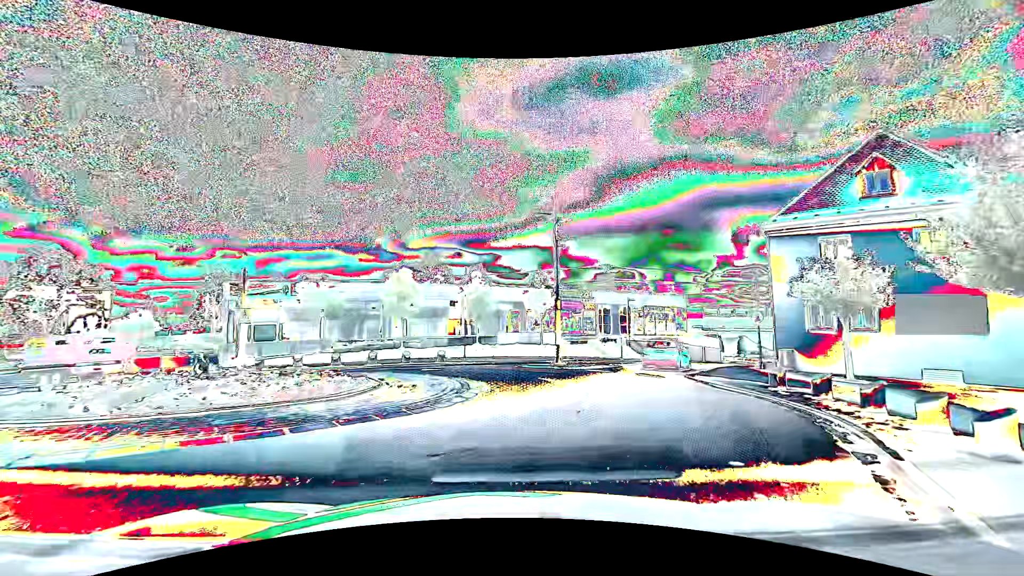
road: primary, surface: asphalt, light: Day
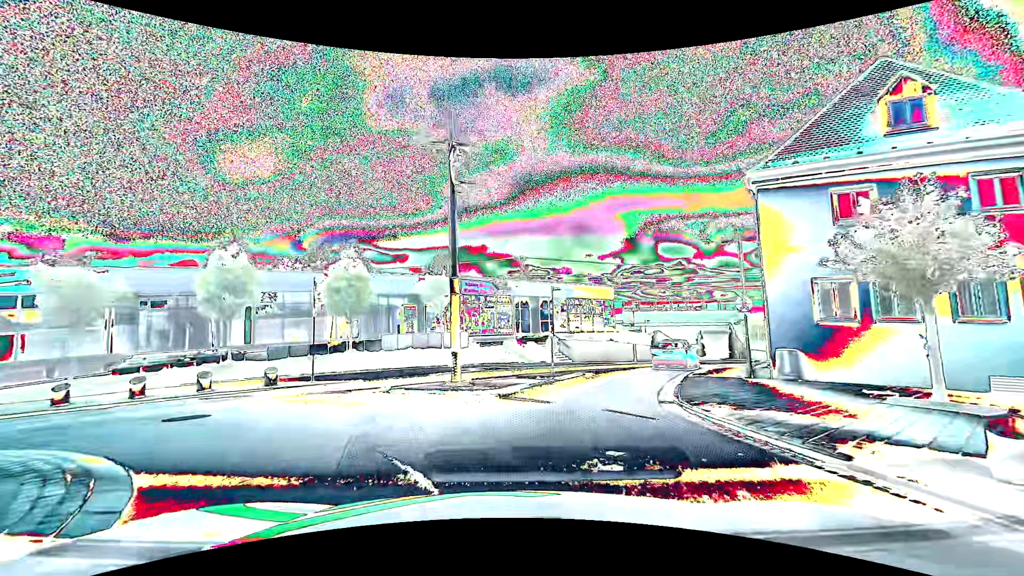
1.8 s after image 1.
(+1.2, +9.2) m; +10°
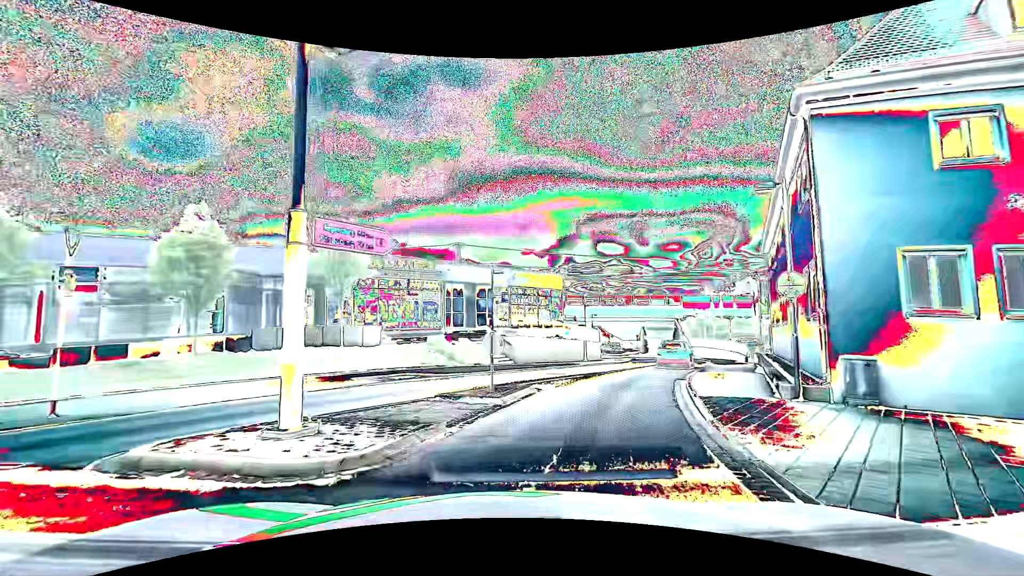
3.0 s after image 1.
(+0.4, +7.3) m; +7°
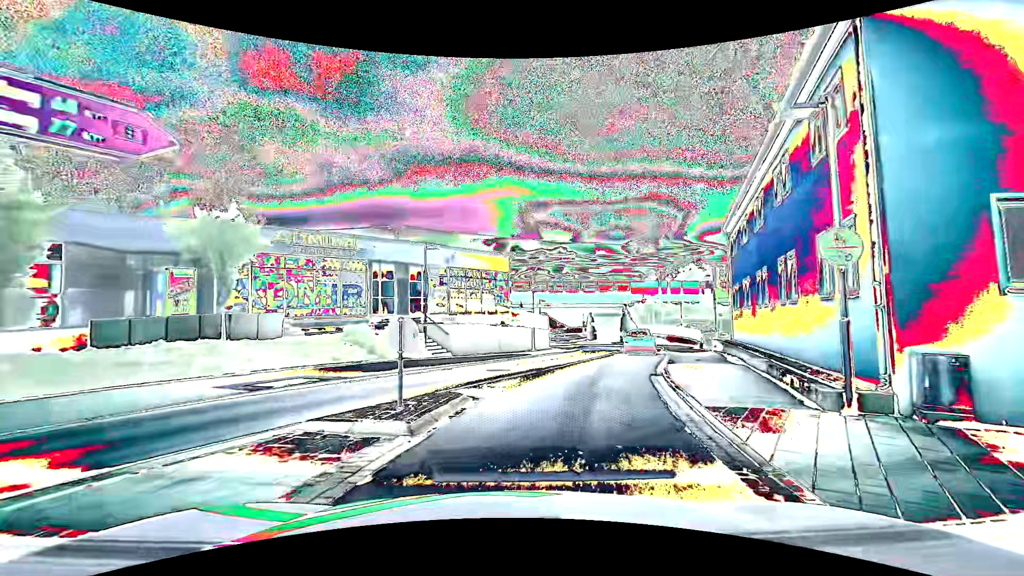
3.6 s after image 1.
(+0.2, +4.2) m; +7°
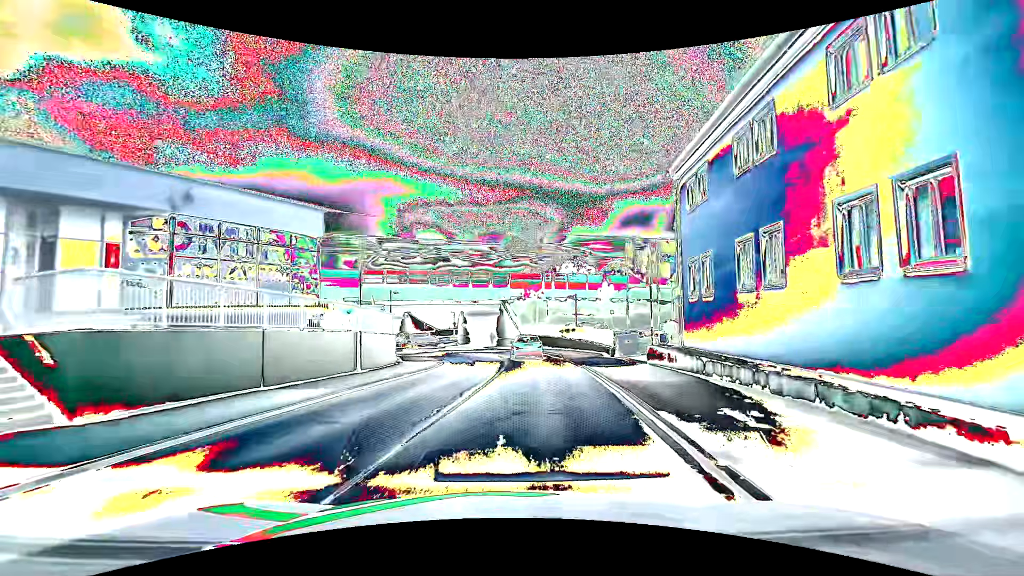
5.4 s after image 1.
(+2.0, +14.1) m; +13°
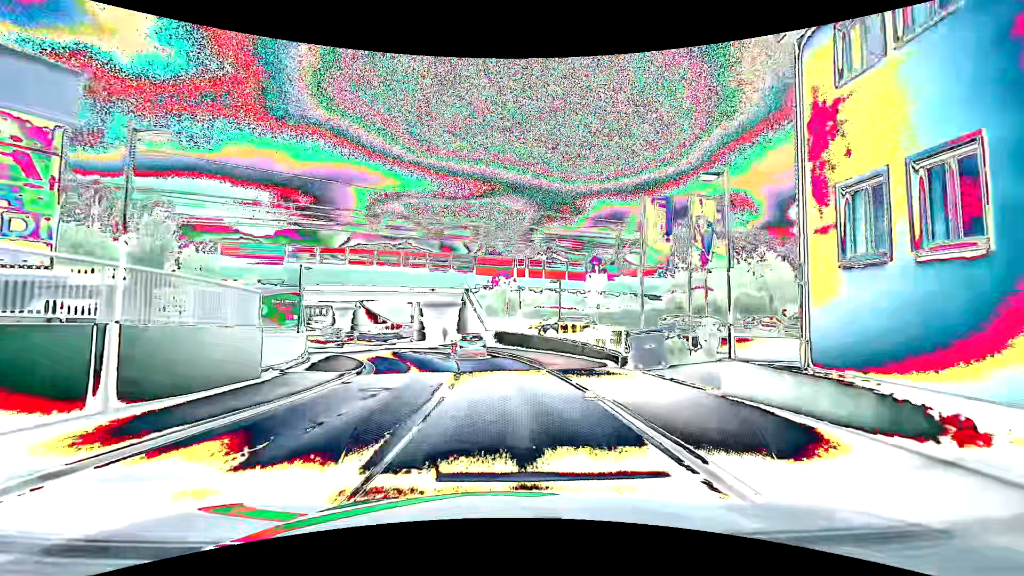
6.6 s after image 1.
(+0.6, +10.6) m; +5°
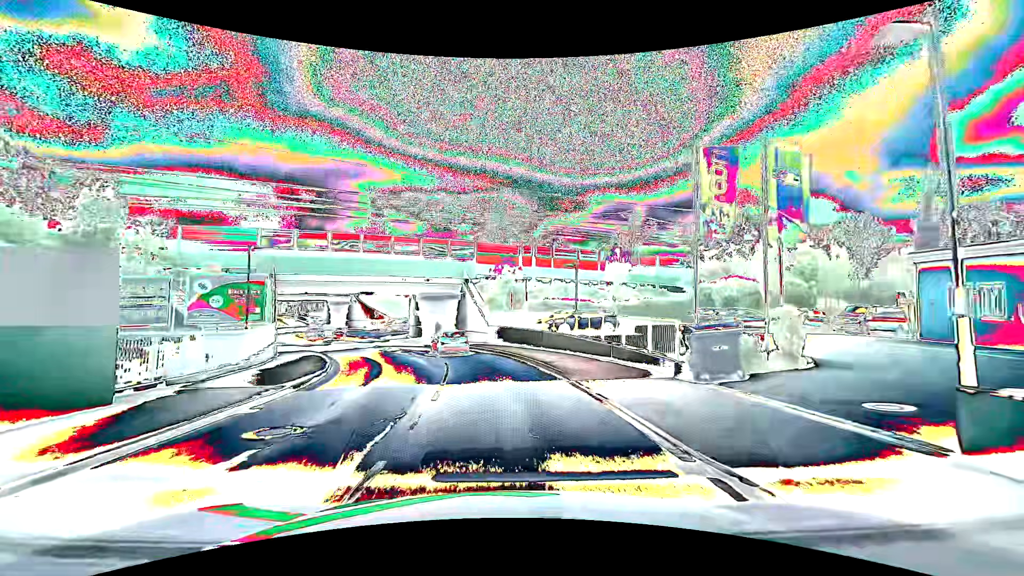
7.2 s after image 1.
(0.0, +5.7) m; 0°
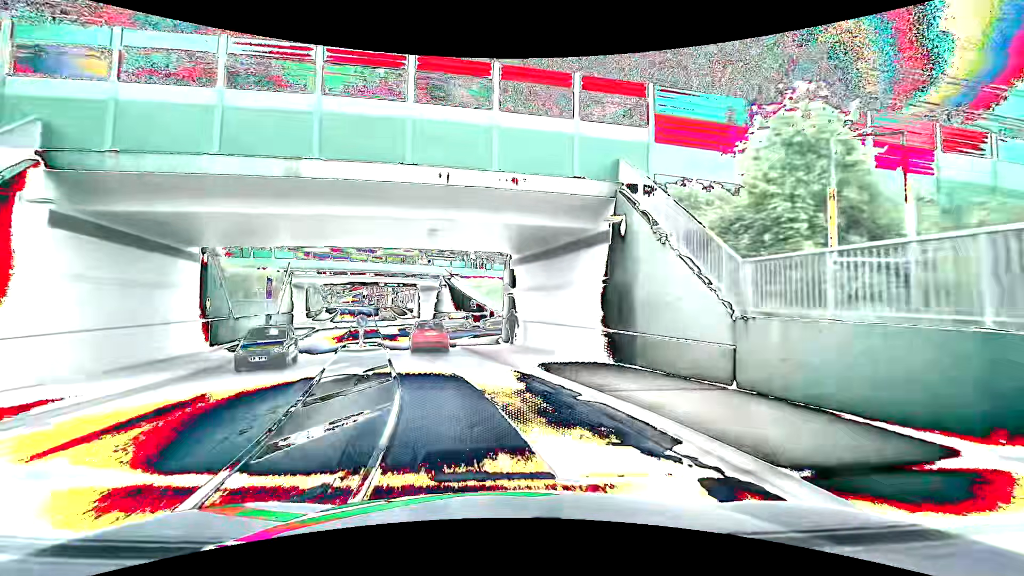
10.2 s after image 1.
(-3.4, +29.5) m; -15°
(-1, +10) (-3, +20) (-6, +29) (-8, +39) (-11, +49) (-14, +58) (-17, +68) (-20, +77) (-23, +87) (-26, +96) m
